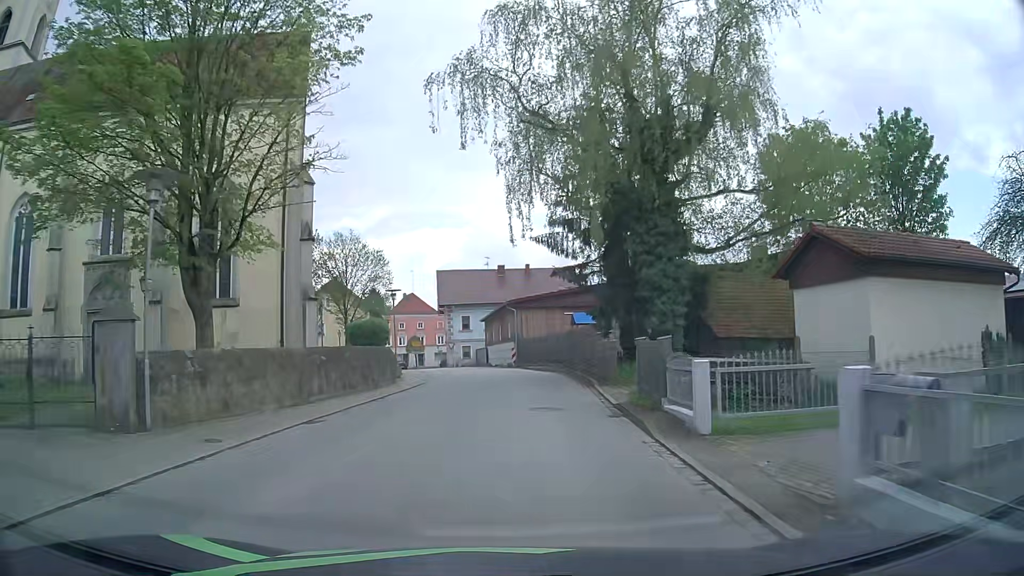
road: secondary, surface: asphalt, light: Day
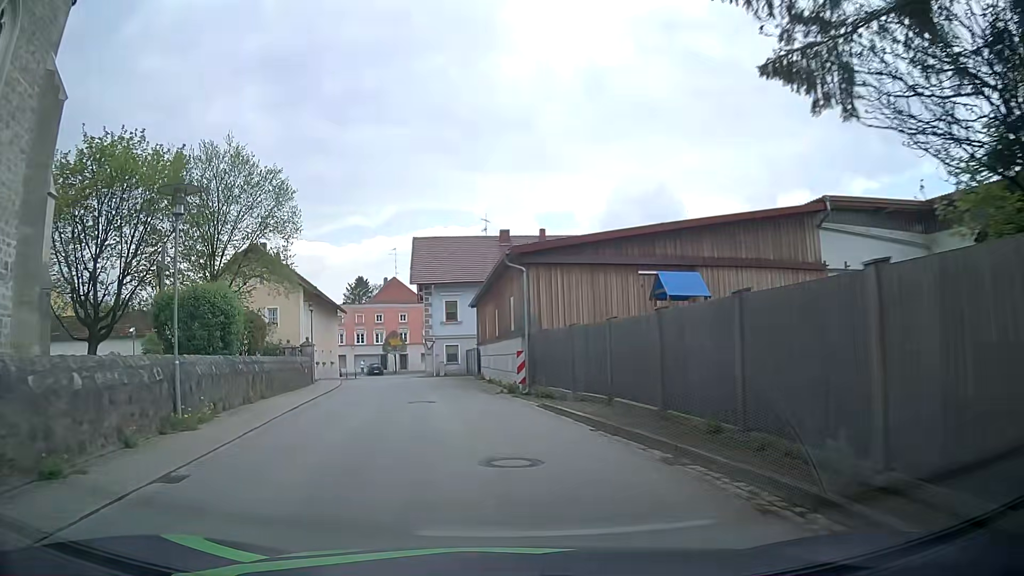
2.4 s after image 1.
(+0.4, +24.4) m; +1°
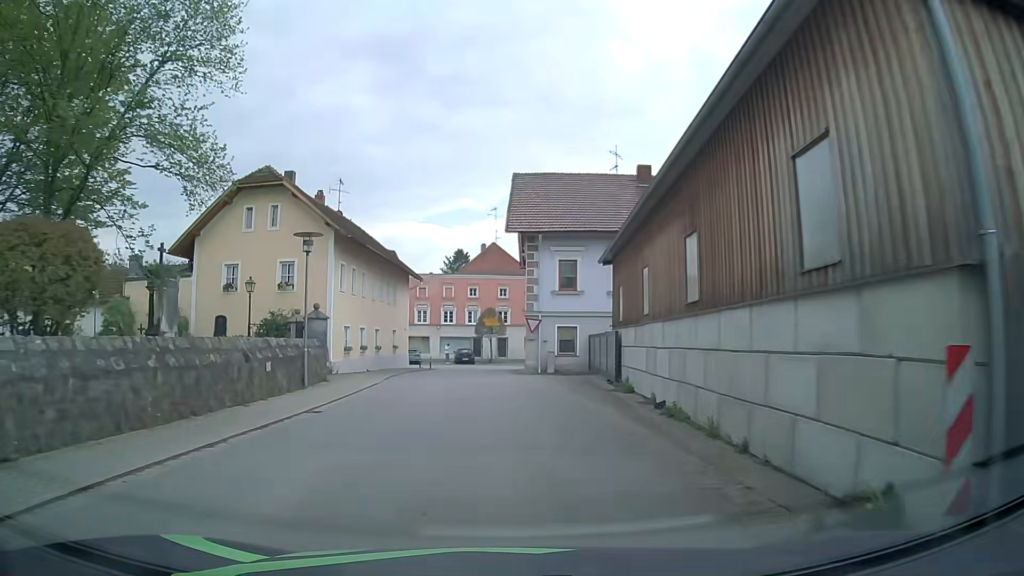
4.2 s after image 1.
(-1.8, +17.1) m; -11°
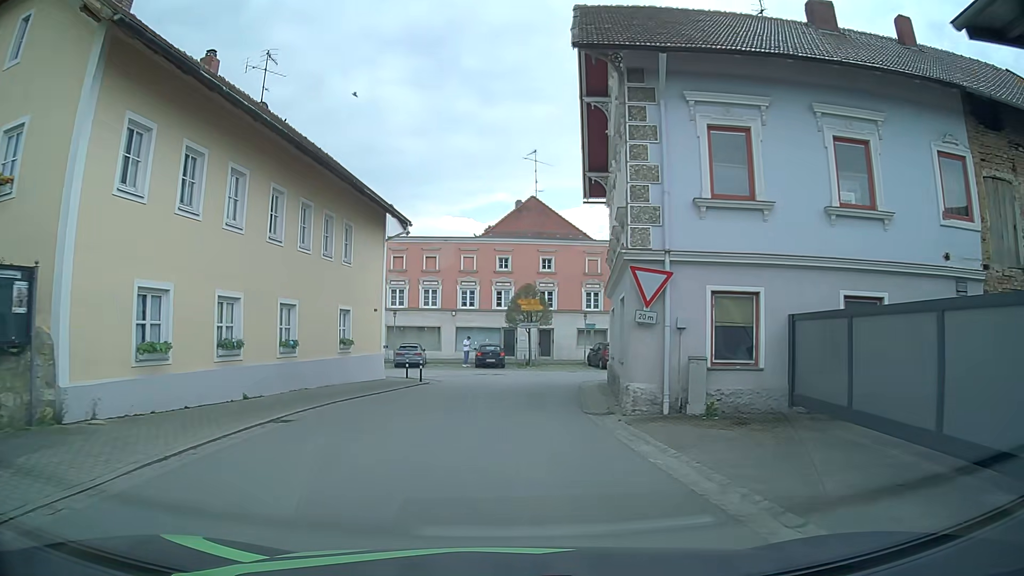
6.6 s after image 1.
(-0.4, +20.5) m; -3°
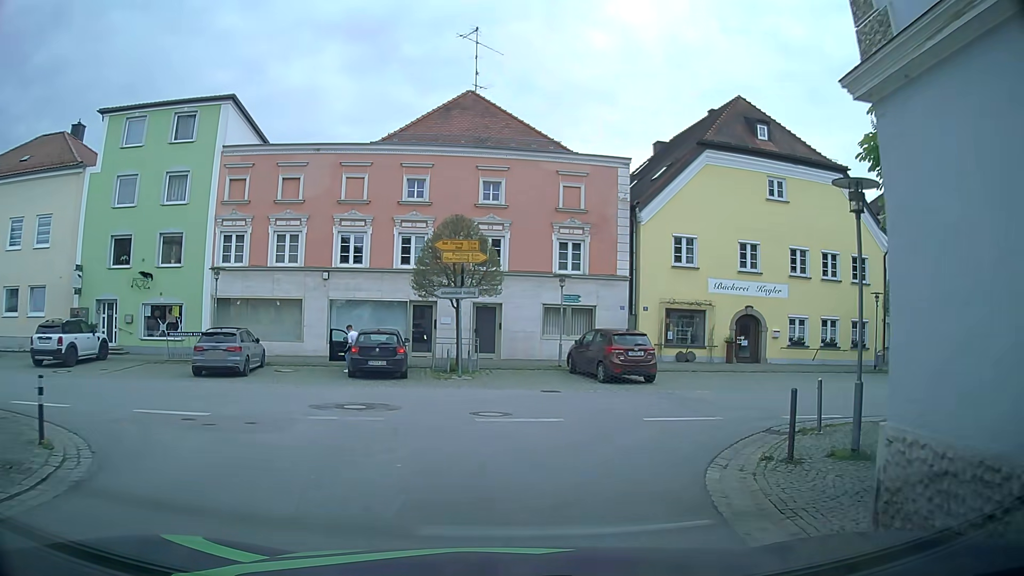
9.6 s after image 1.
(+0.4, +20.3) m; +5°
